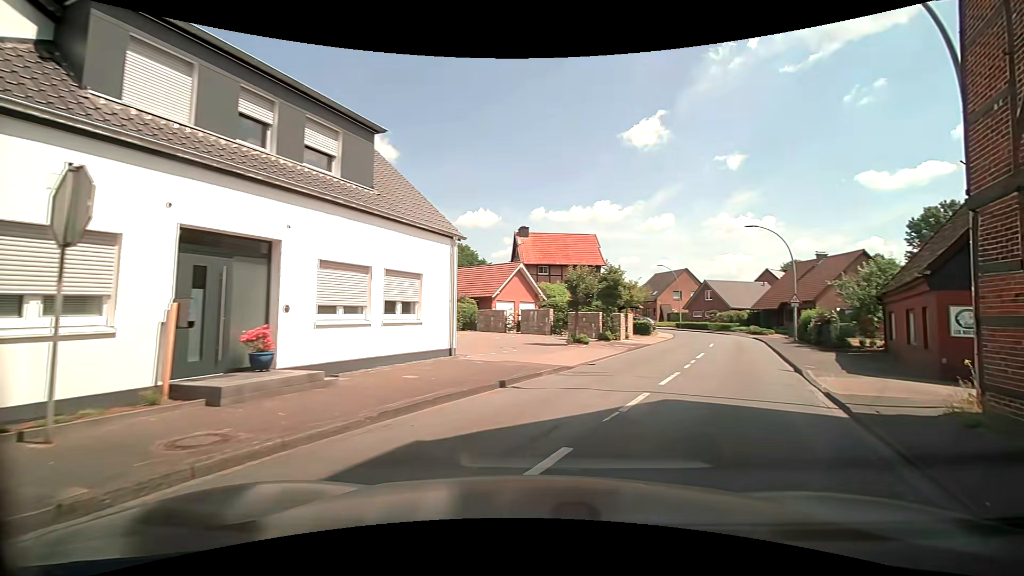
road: secondary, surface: asphalt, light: Day
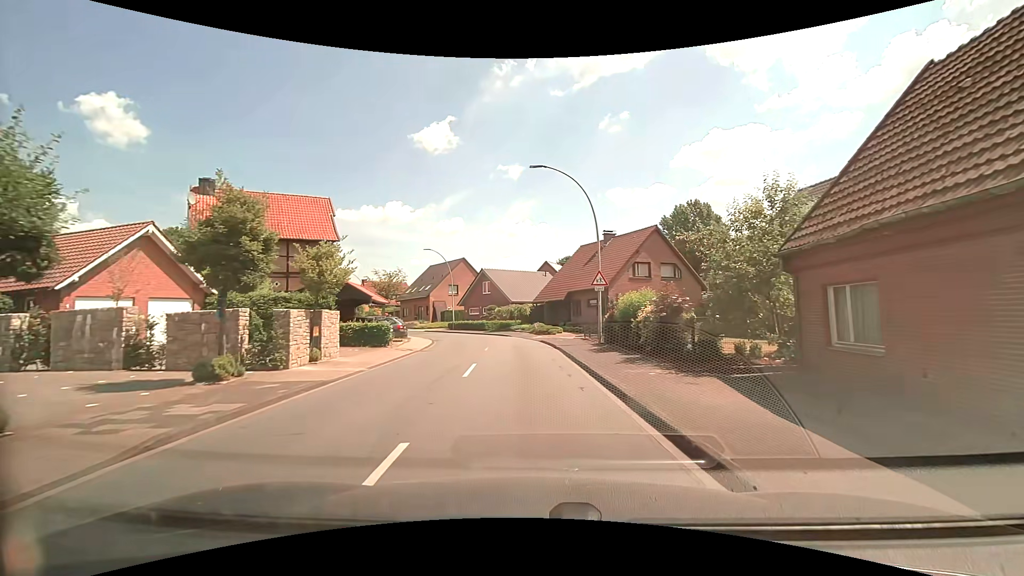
(+6.0, +16.9) m; +25°
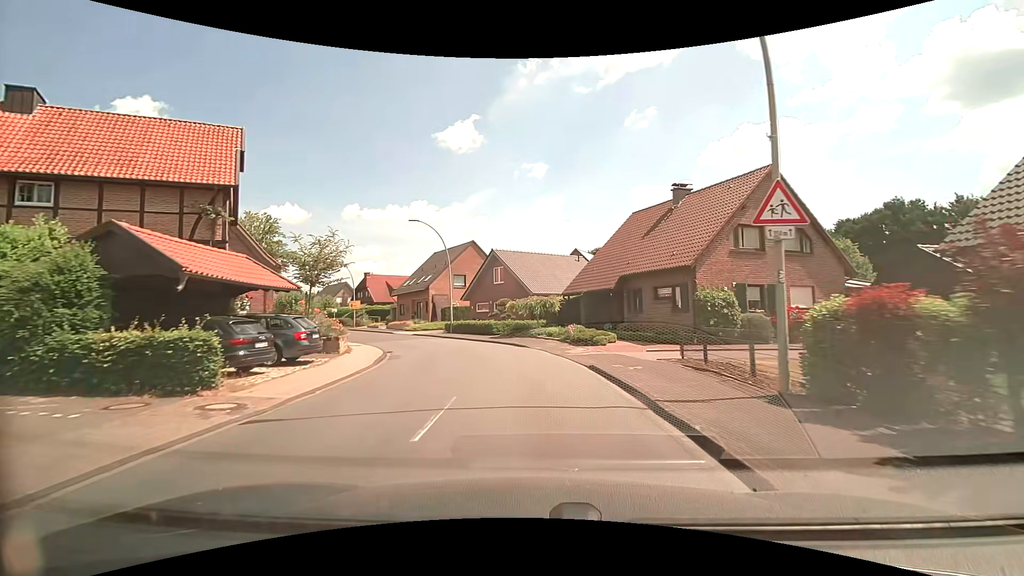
(-0.4, +15.4) m; -2°
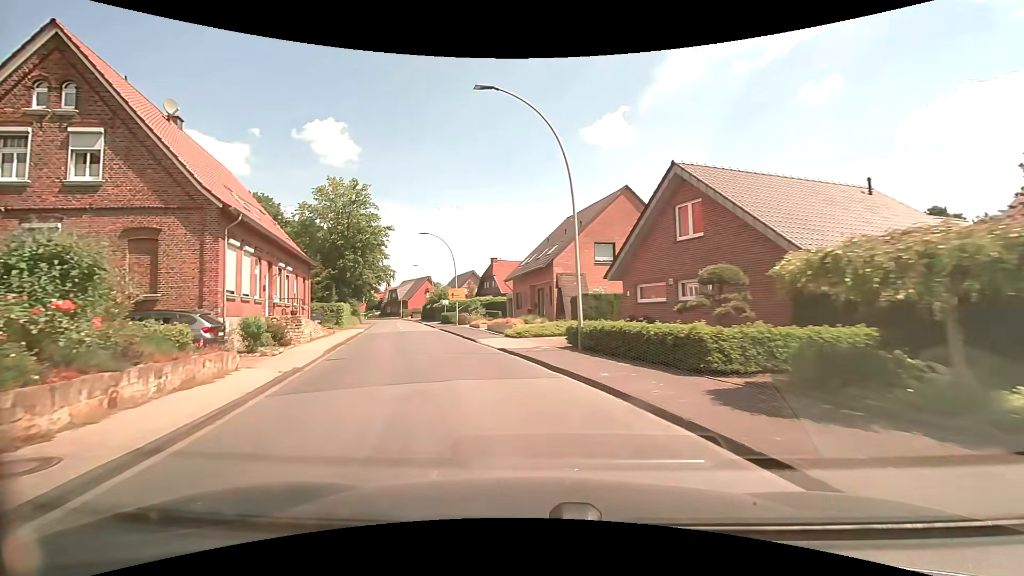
(-2.3, +22.2) m; -17°
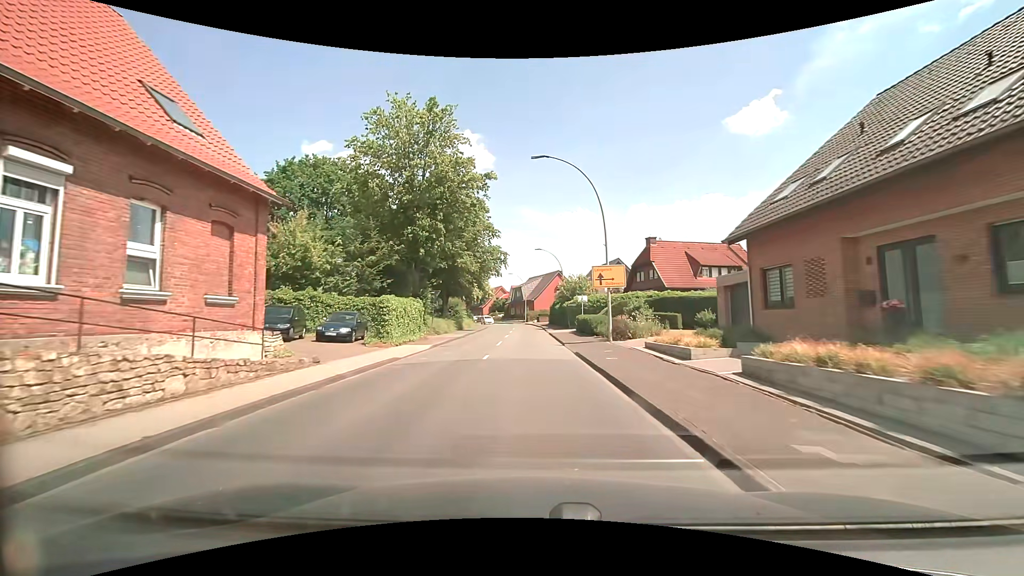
(-4.1, +23.4) m; -16°
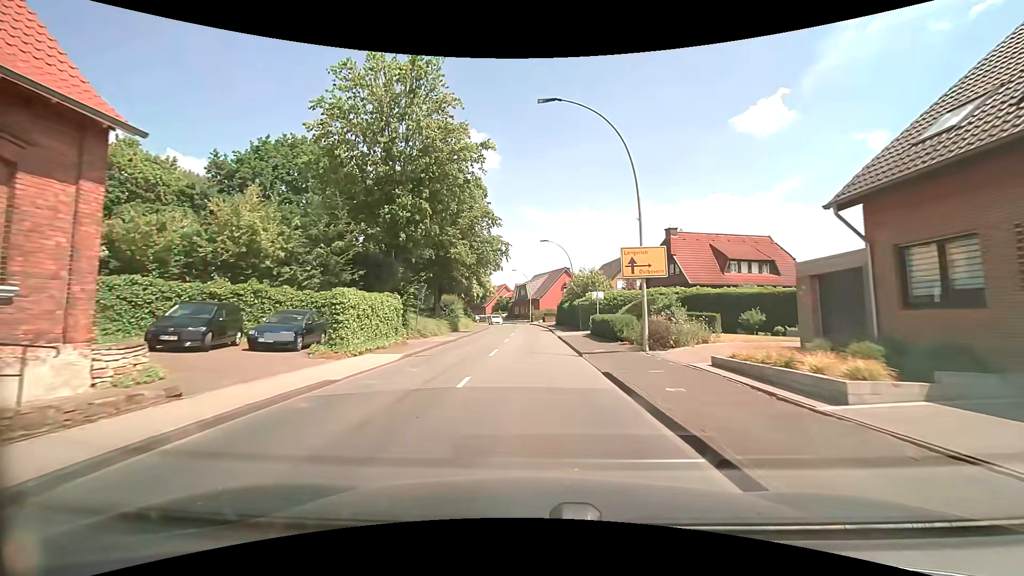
(-0.1, +6.1) m; -1°
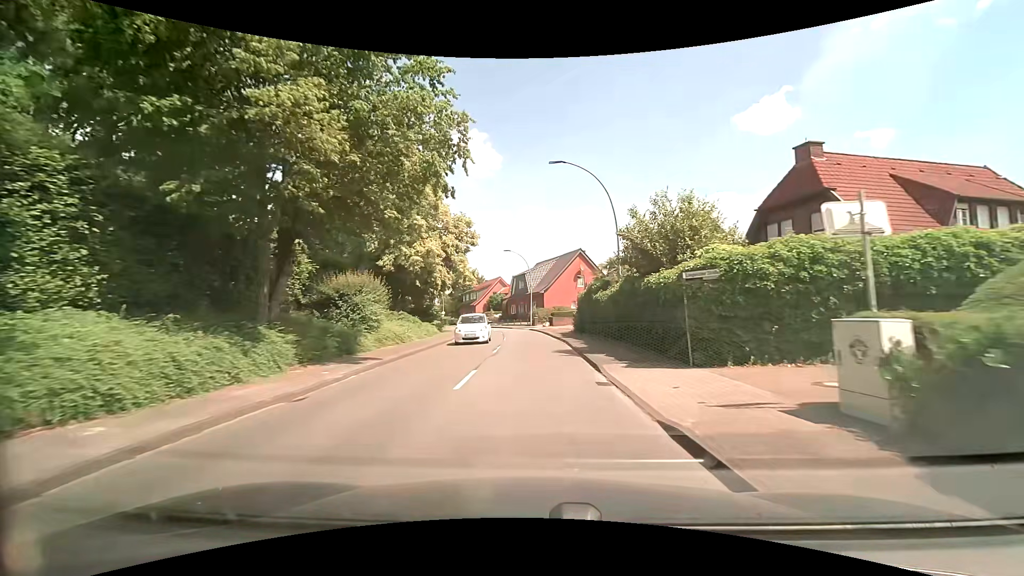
(-0.1, +25.8) m; -1°
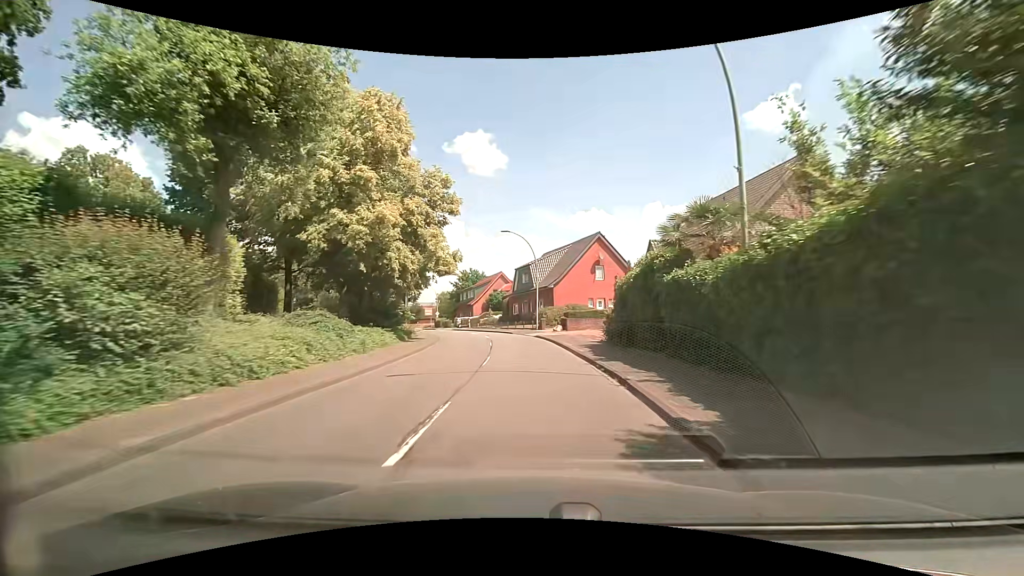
(0.0, +13.6) m; 0°
(0, +10) (0, +20) (-1, +30) (-3, +40) (-5, +50) (-8, +59) (-12, +68) (-15, +78) (-19, +87) (-22, +97) m
